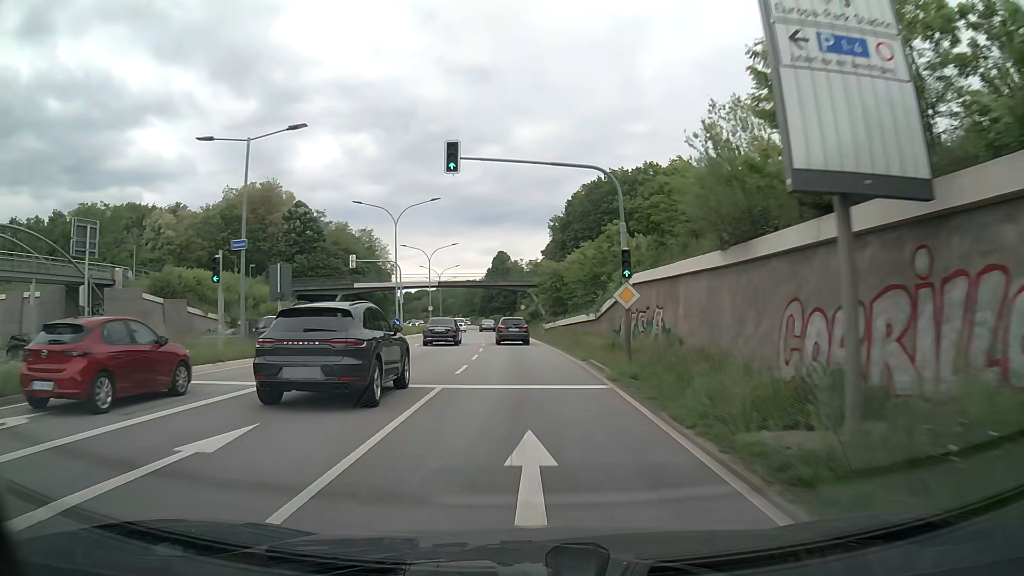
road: primary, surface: asphalt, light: Day
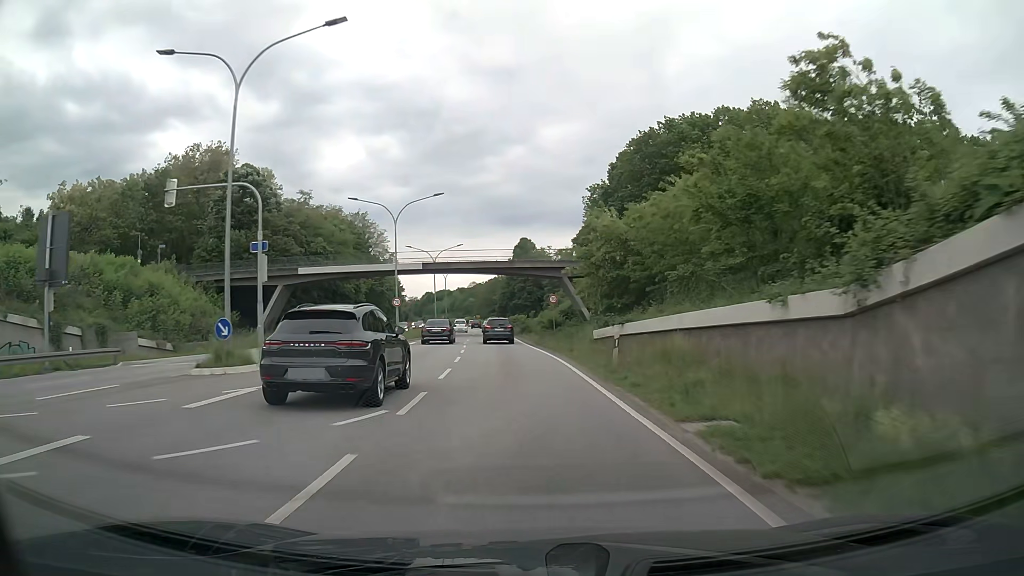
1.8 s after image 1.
(-0.6, +31.3) m; -2°
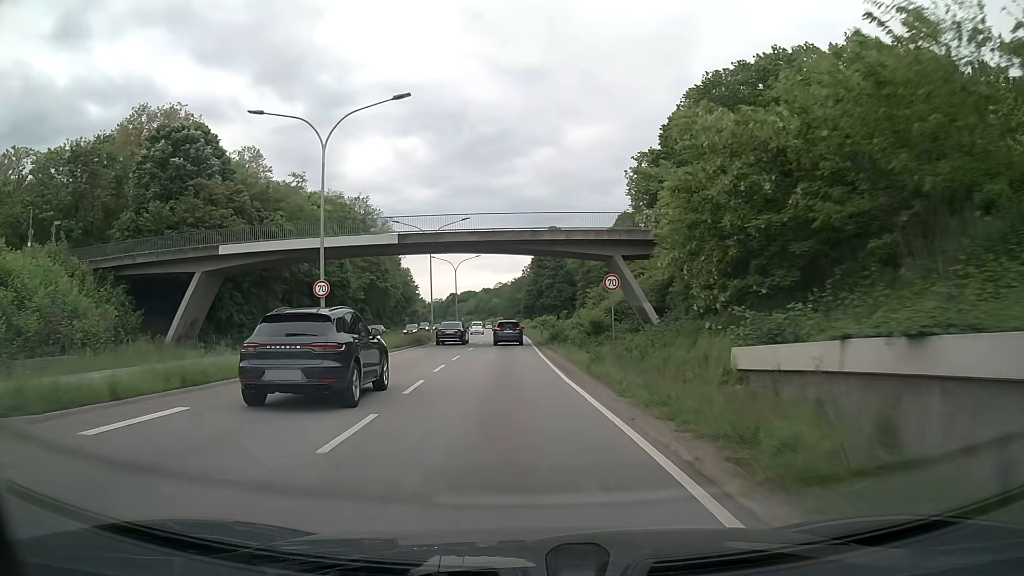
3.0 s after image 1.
(-0.3, +21.0) m; -2°
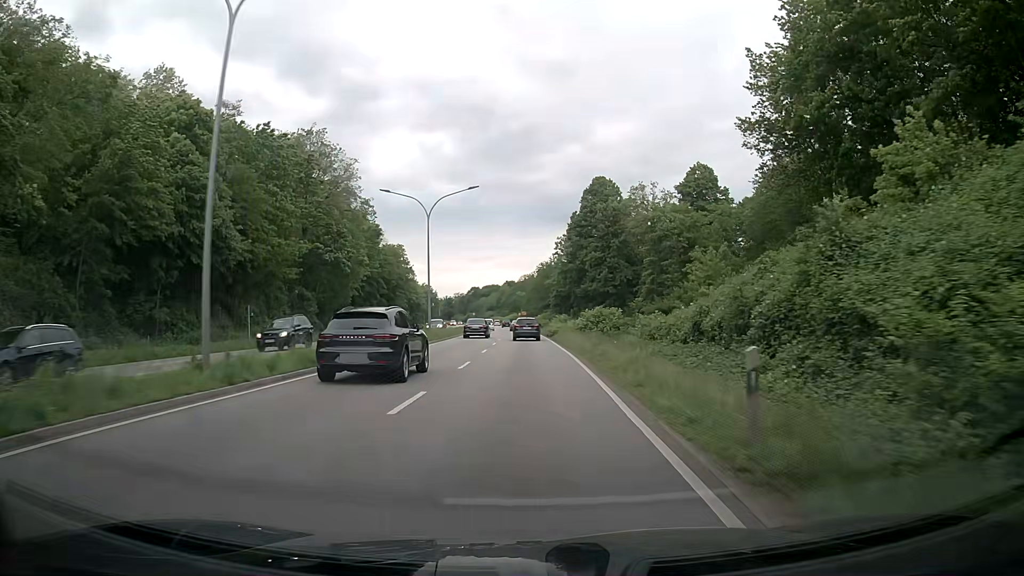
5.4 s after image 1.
(-1.3, +42.6) m; -2°
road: trunk
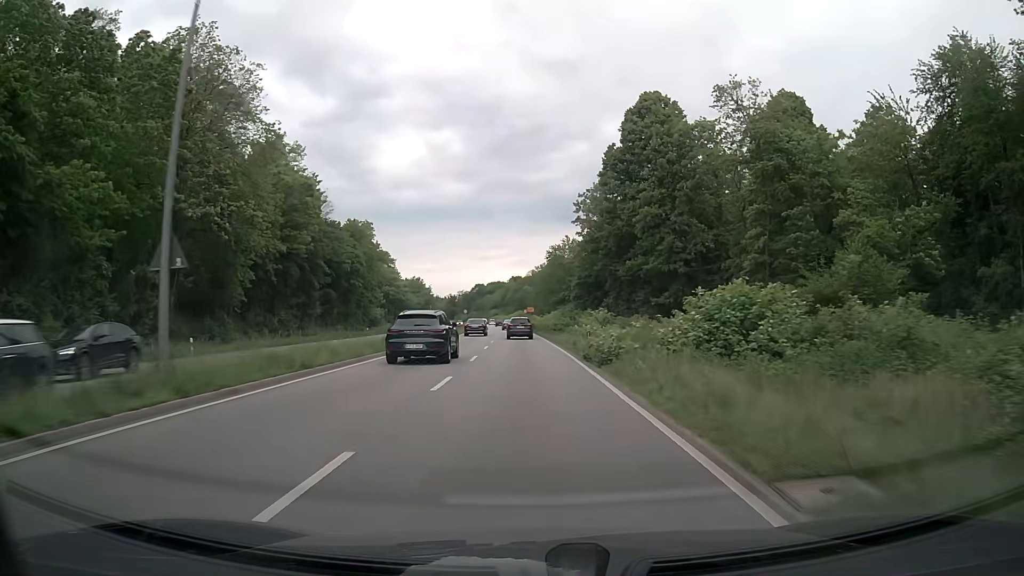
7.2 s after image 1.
(-0.4, +32.9) m; -1°
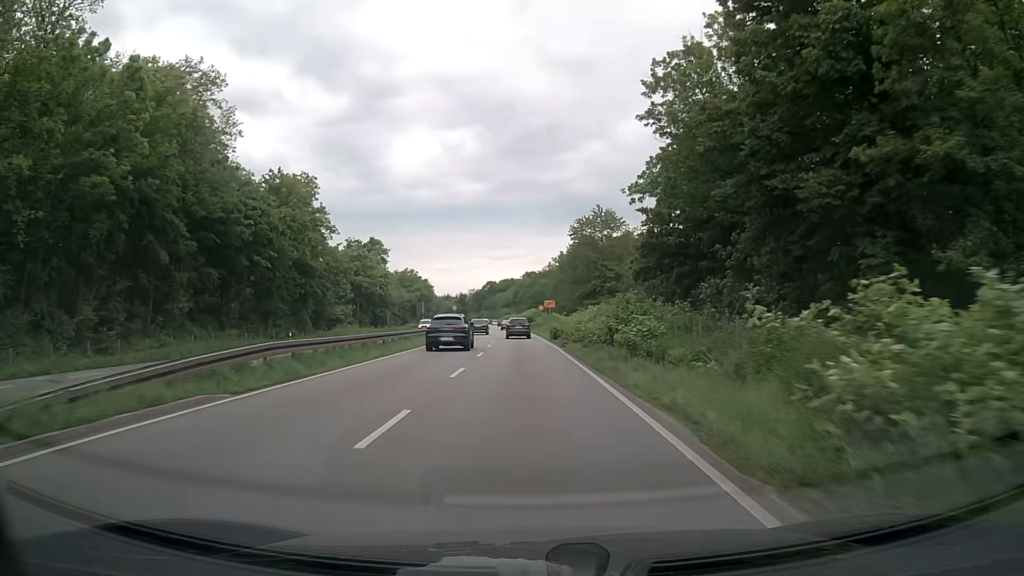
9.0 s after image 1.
(-0.3, +32.9) m; -1°
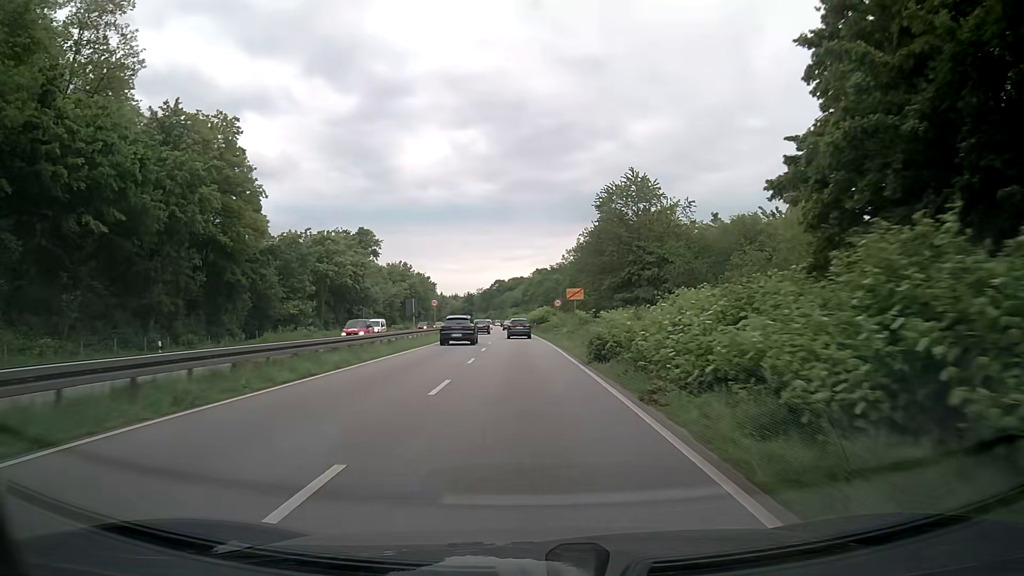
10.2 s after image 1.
(-0.1, +21.9) m; -1°
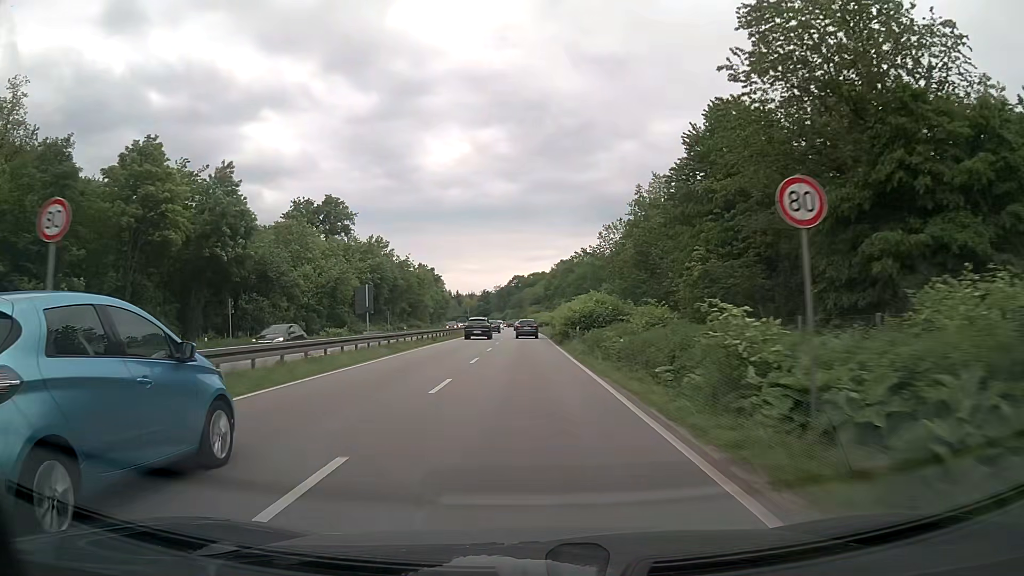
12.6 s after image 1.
(-0.8, +44.7) m; -2°
